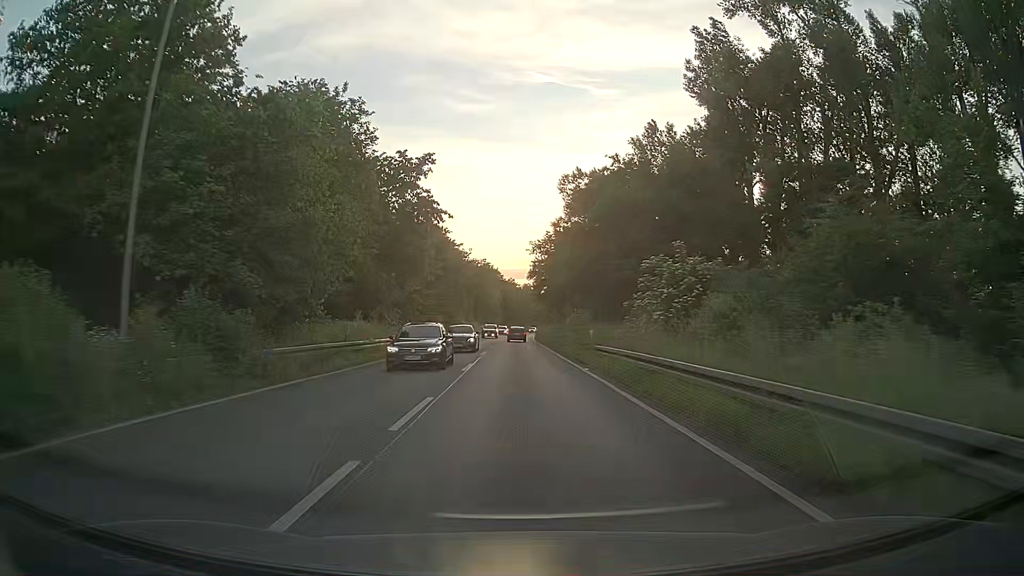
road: primary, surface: asphalt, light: Day
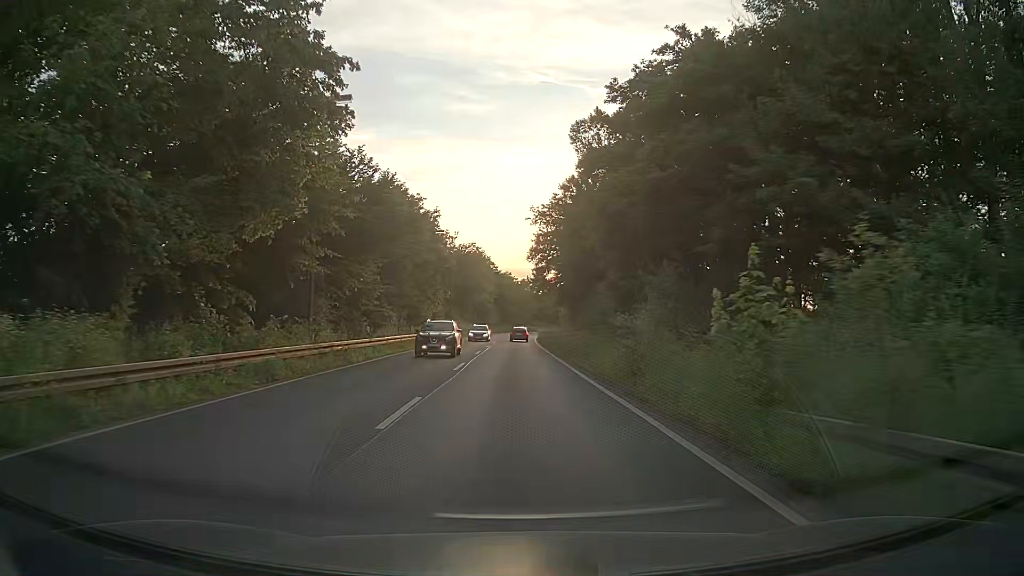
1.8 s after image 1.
(+0.1, +23.8) m; +1°
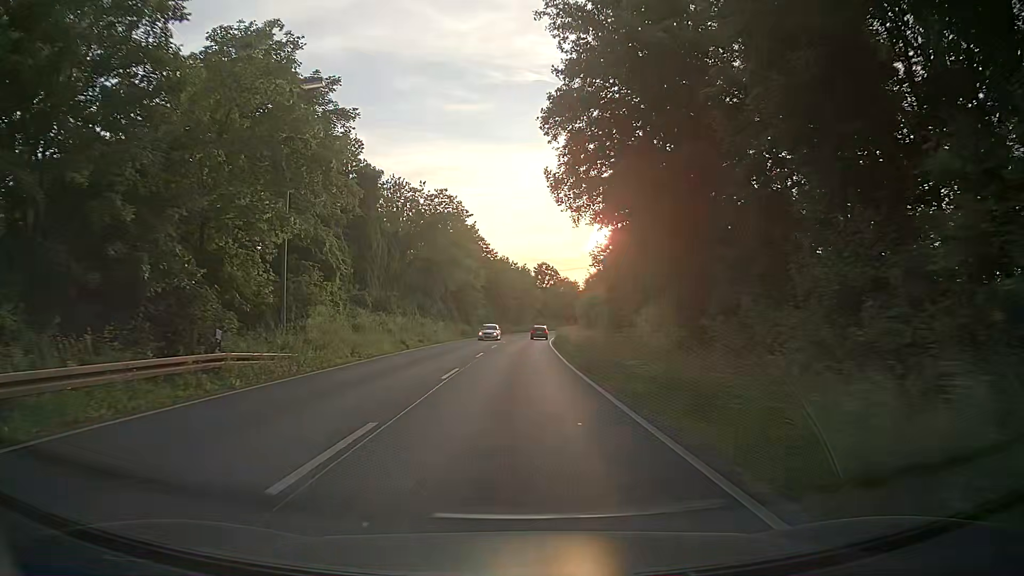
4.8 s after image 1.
(0.0, +39.8) m; 0°
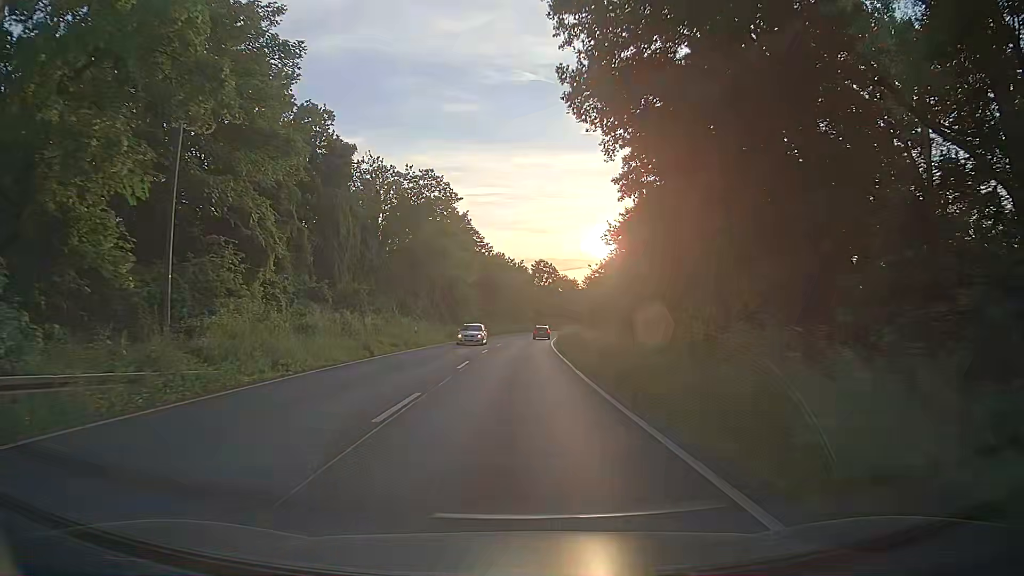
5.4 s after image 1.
(0.0, +8.0) m; 0°
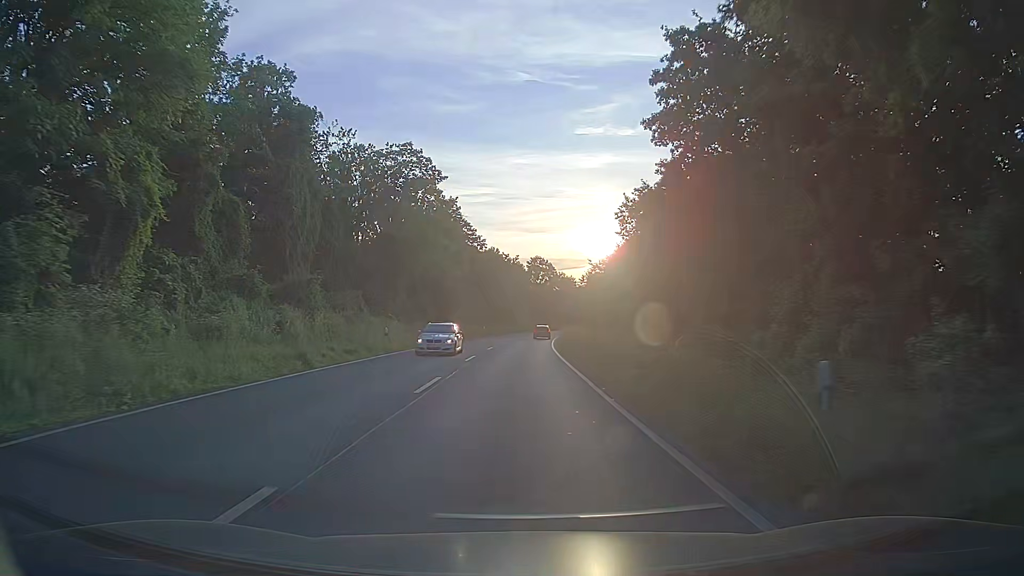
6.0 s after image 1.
(0.0, +8.0) m; +1°
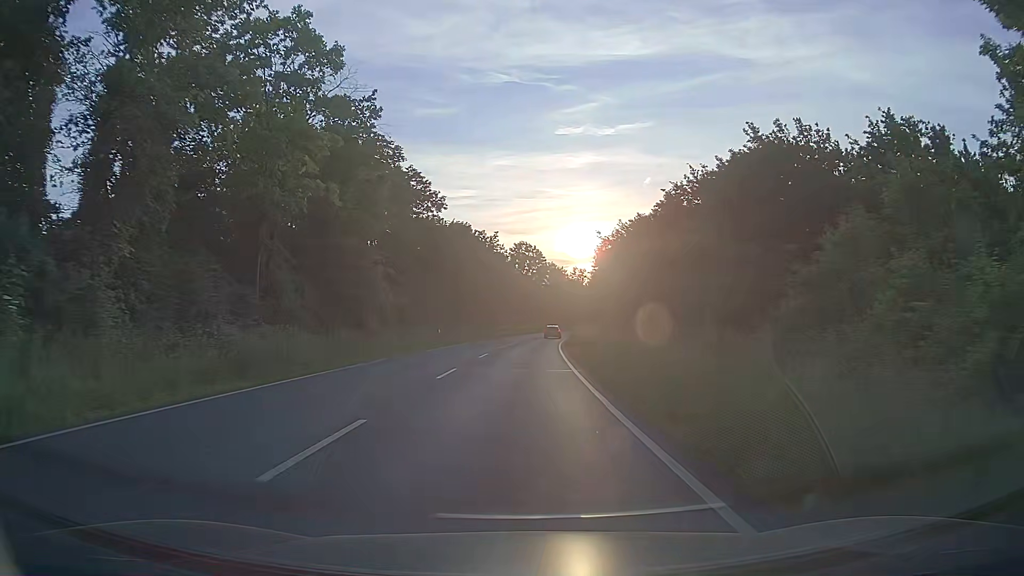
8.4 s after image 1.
(+0.3, +31.8) m; +1°
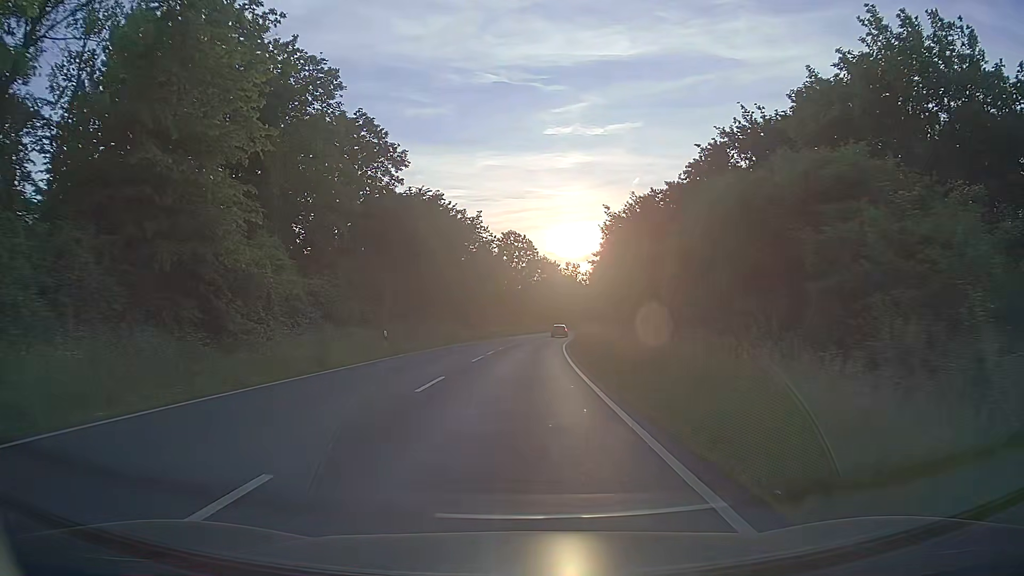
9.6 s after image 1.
(+0.1, +15.8) m; +1°
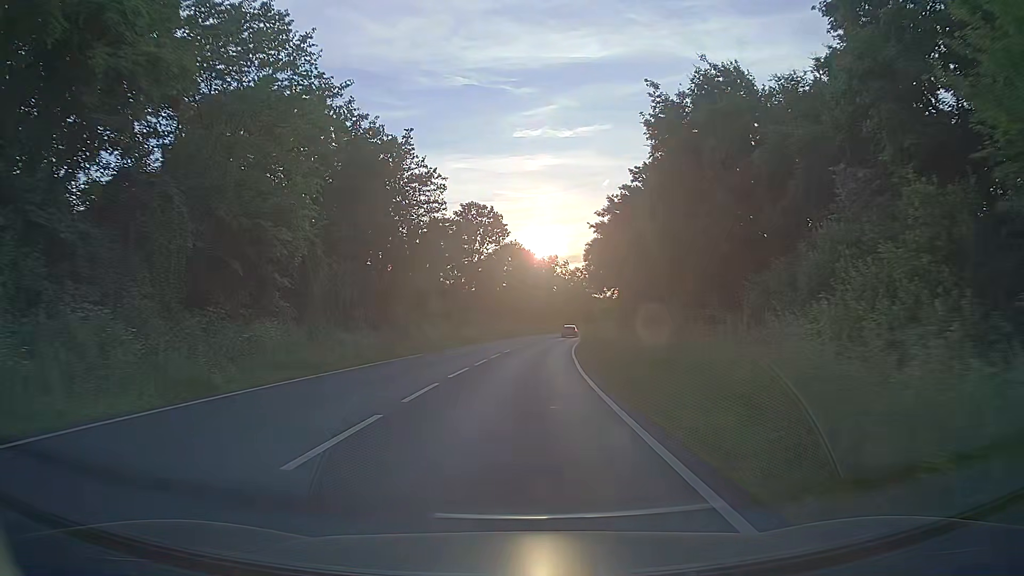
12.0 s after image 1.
(+0.6, +31.7) m; +2°
(0, +10) (0, +20) (+1, +30) (+2, +40) (+2, +50) (+4, +60) (+5, +70) (+6, +80) (+8, +90) (+10, +99) m
